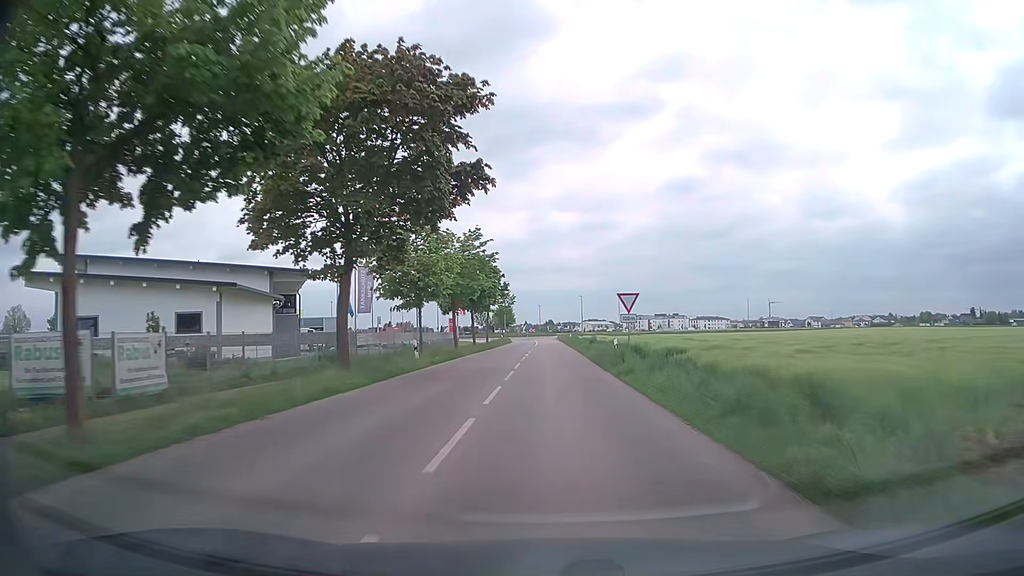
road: tertiary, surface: asphalt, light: Day
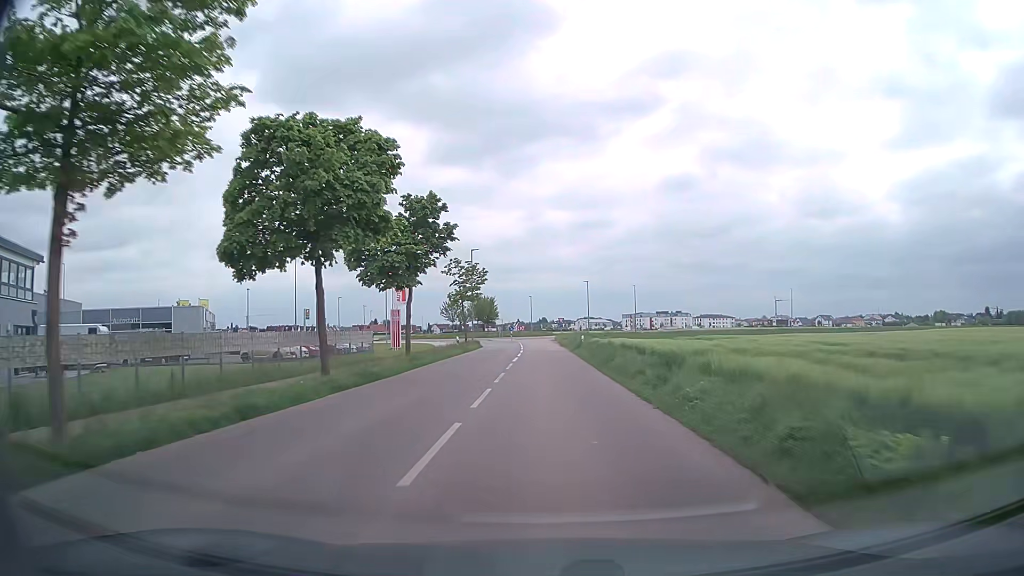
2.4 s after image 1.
(+0.2, +36.3) m; 0°
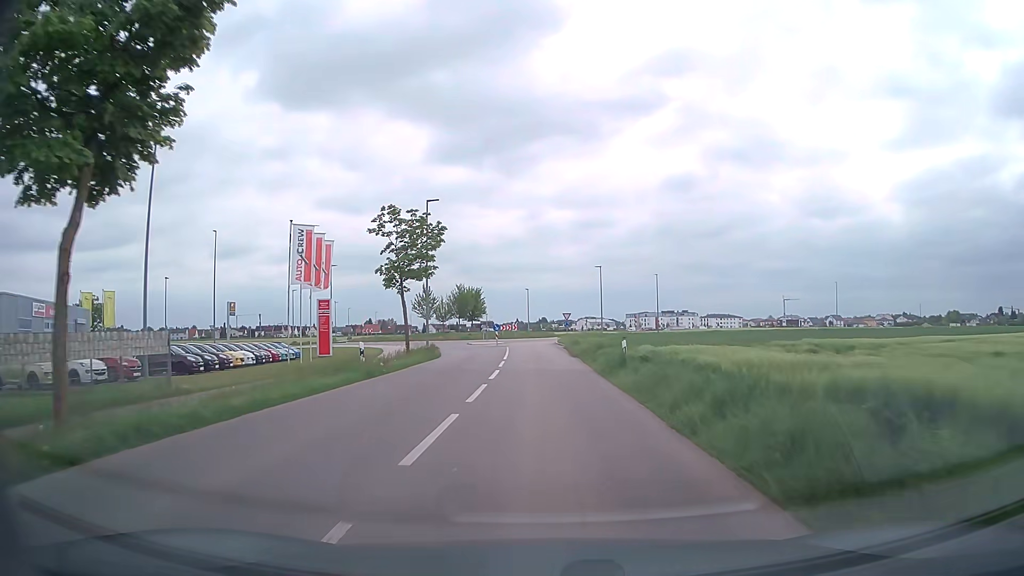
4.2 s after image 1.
(+0.1, +23.0) m; 0°
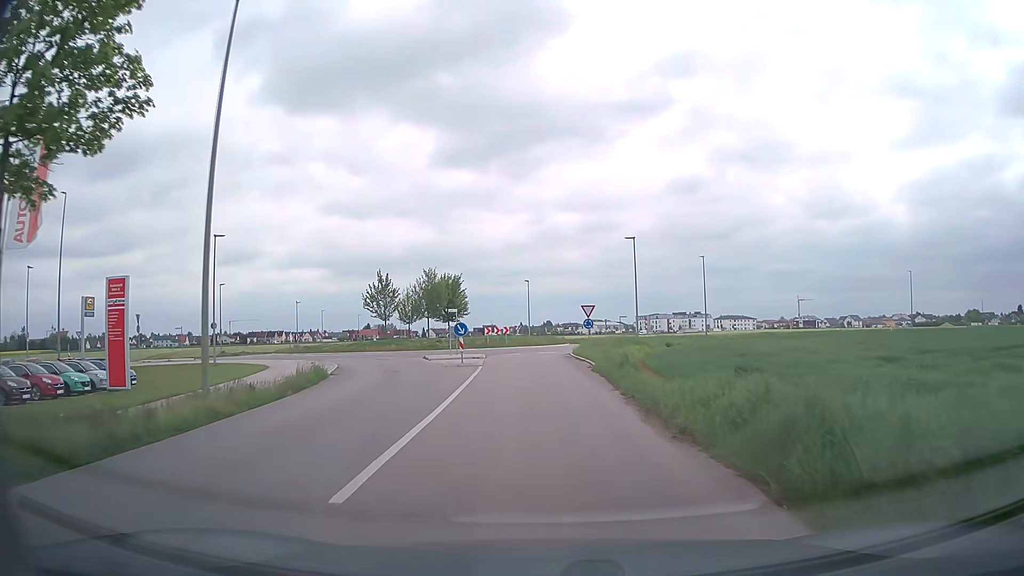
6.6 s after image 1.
(0.0, +25.2) m; 0°
